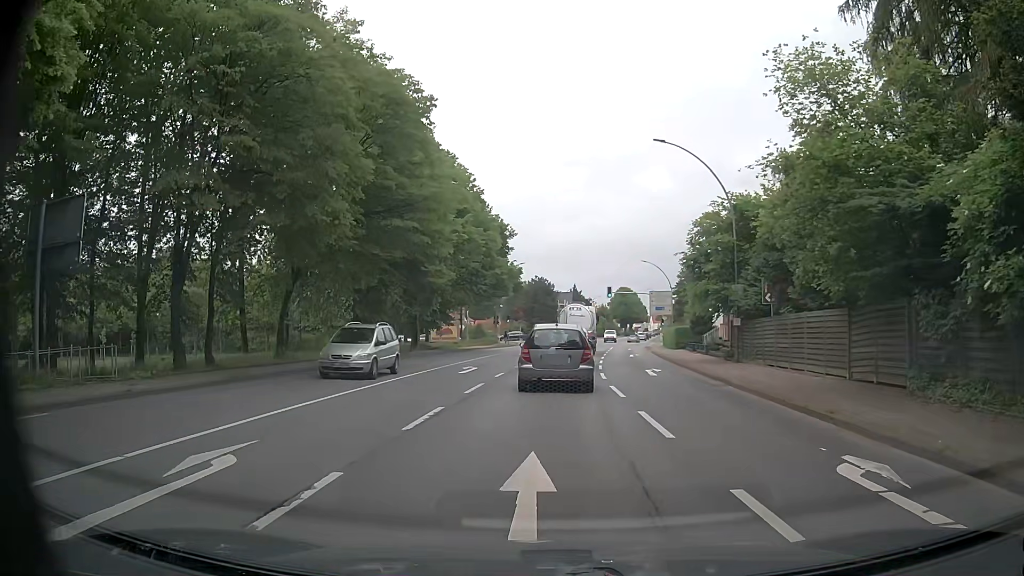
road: primary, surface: asphalt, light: Day
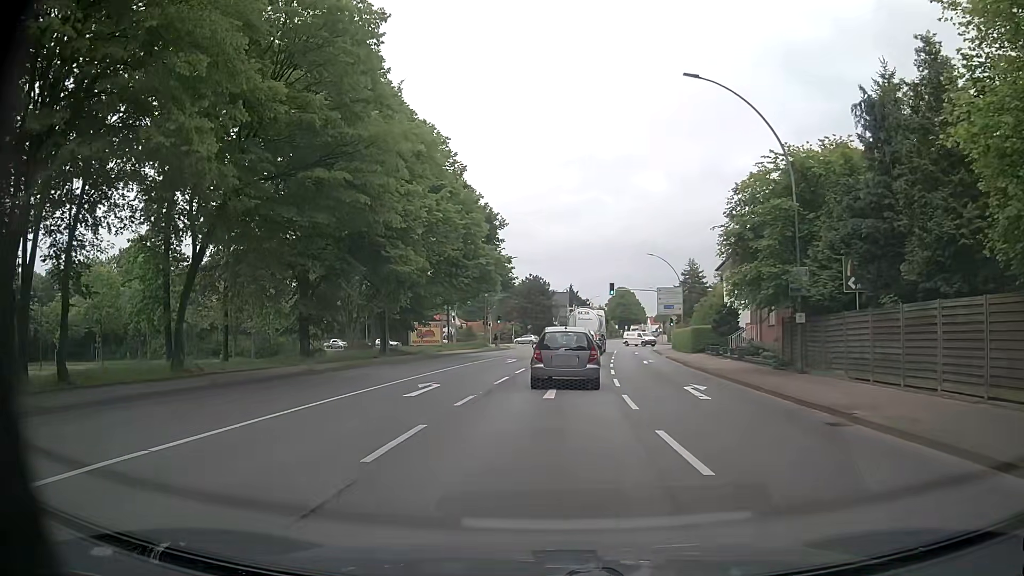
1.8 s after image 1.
(0.0, +8.4) m; 0°
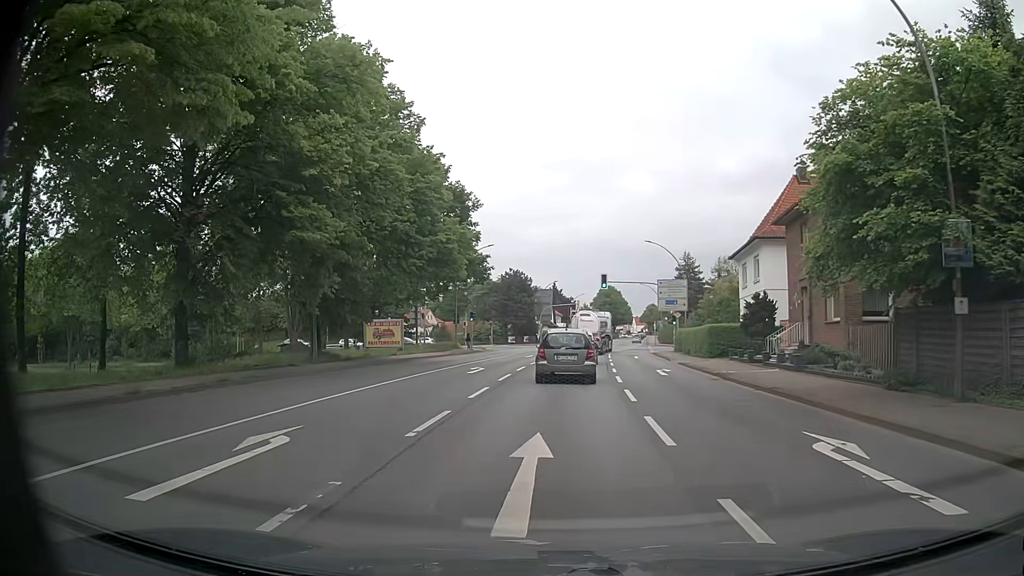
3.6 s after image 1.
(+0.1, +10.3) m; +1°
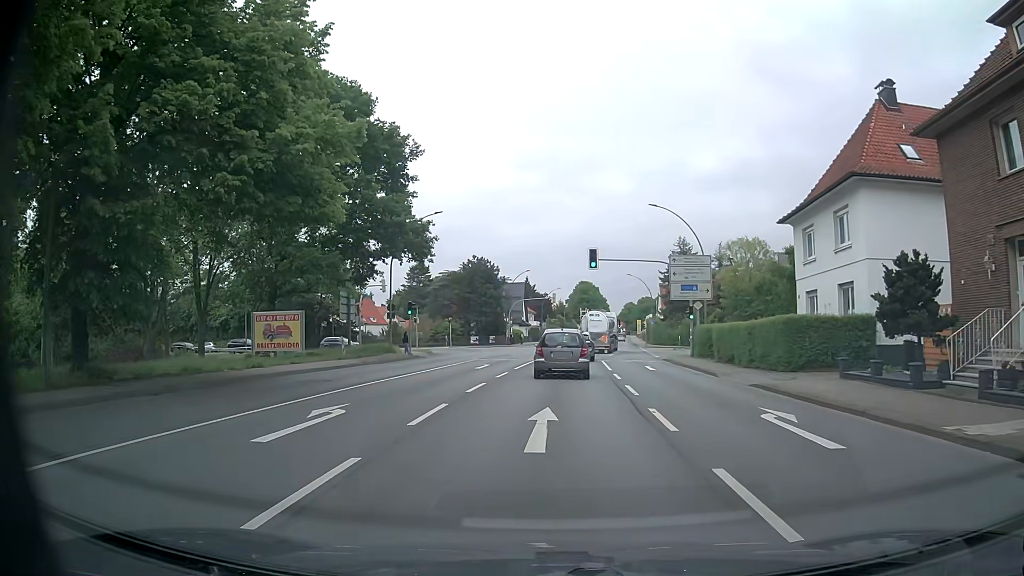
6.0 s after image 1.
(+0.6, +17.1) m; +3°
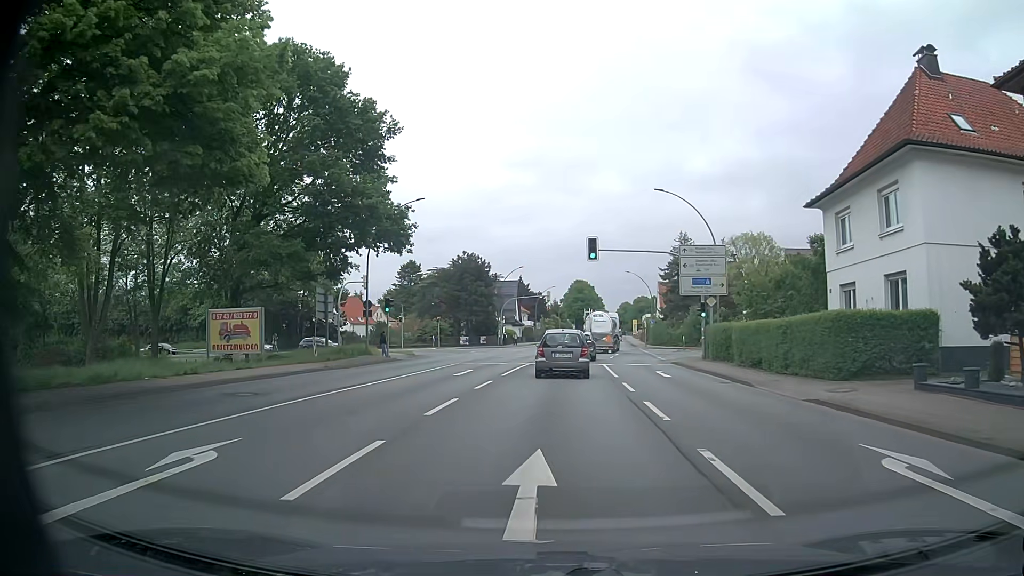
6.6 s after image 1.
(0.0, +4.8) m; 0°
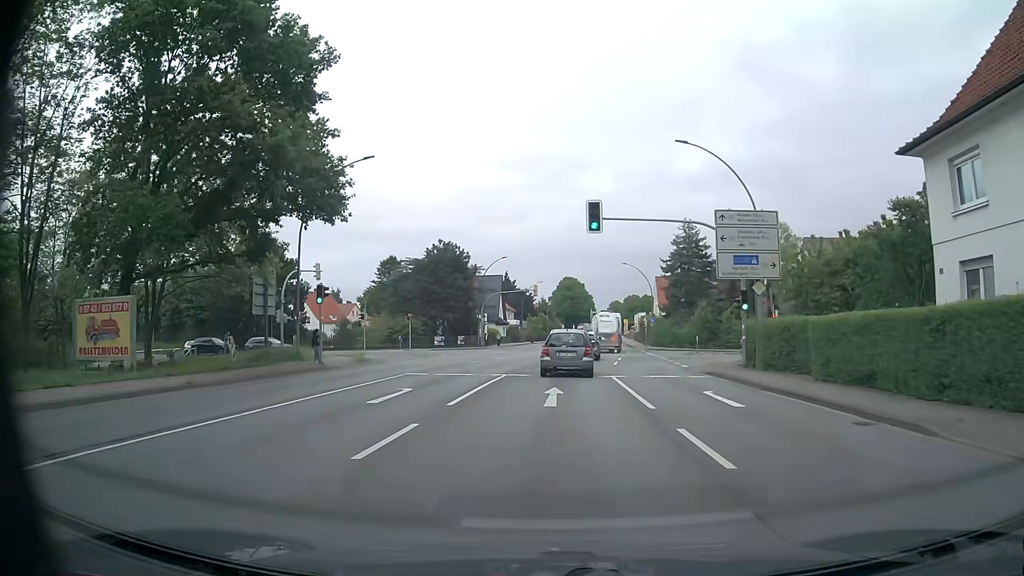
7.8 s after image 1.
(+0.1, +10.2) m; +1°
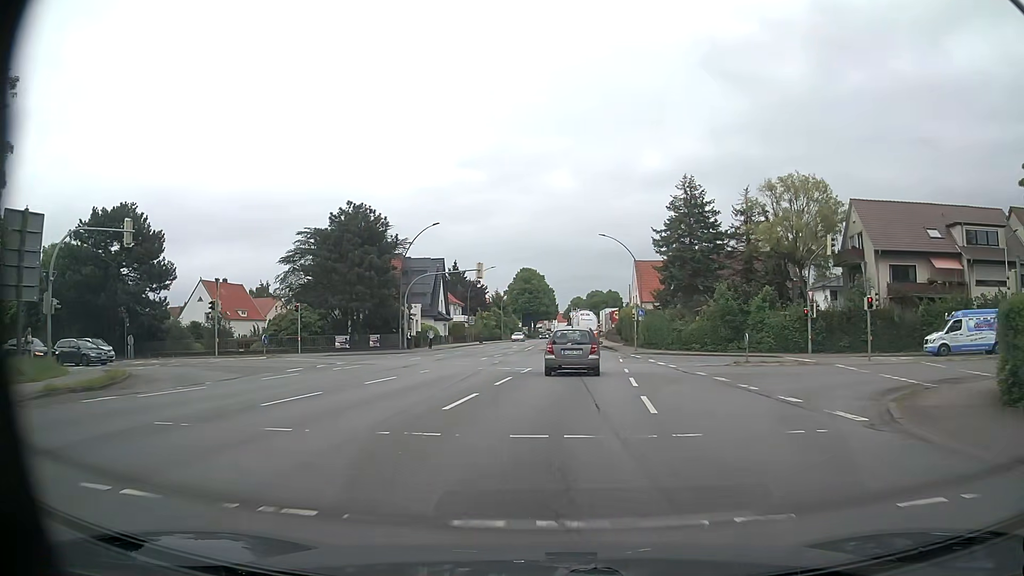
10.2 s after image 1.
(+0.8, +21.5) m; +4°
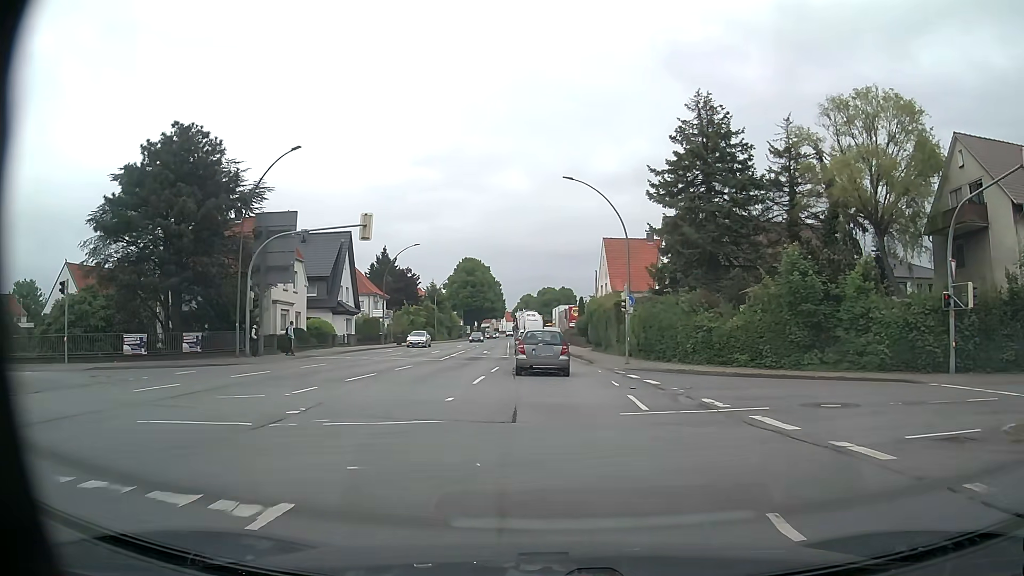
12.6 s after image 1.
(+0.7, +21.8) m; +4°
(0, +10) (0, +20) (0, +30) (0, +40) (-1, +50) (-1, +60) (-2, +70) (-3, +80) (-3, +90) (-4, +100) m
